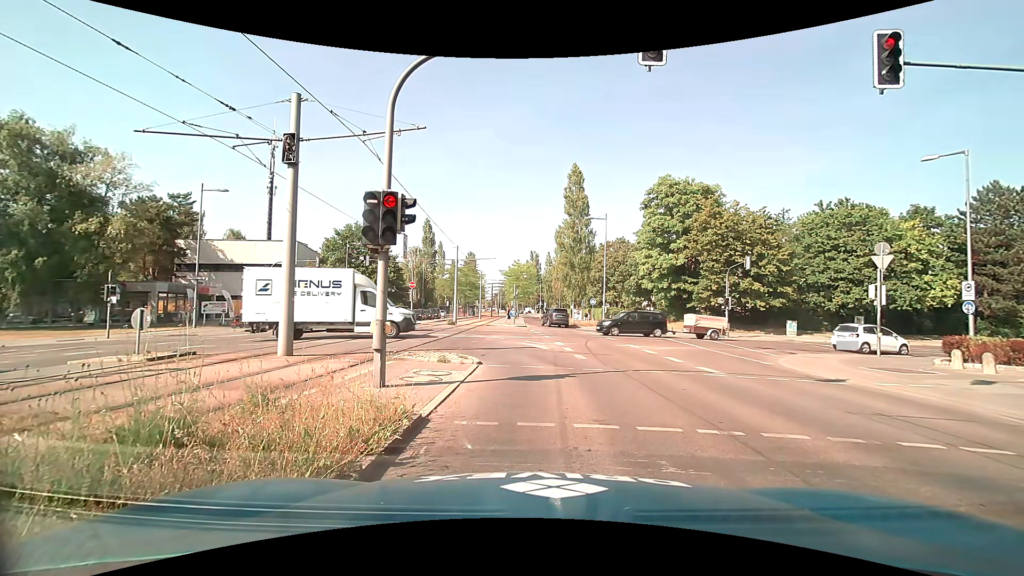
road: secondary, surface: asphalt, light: Day
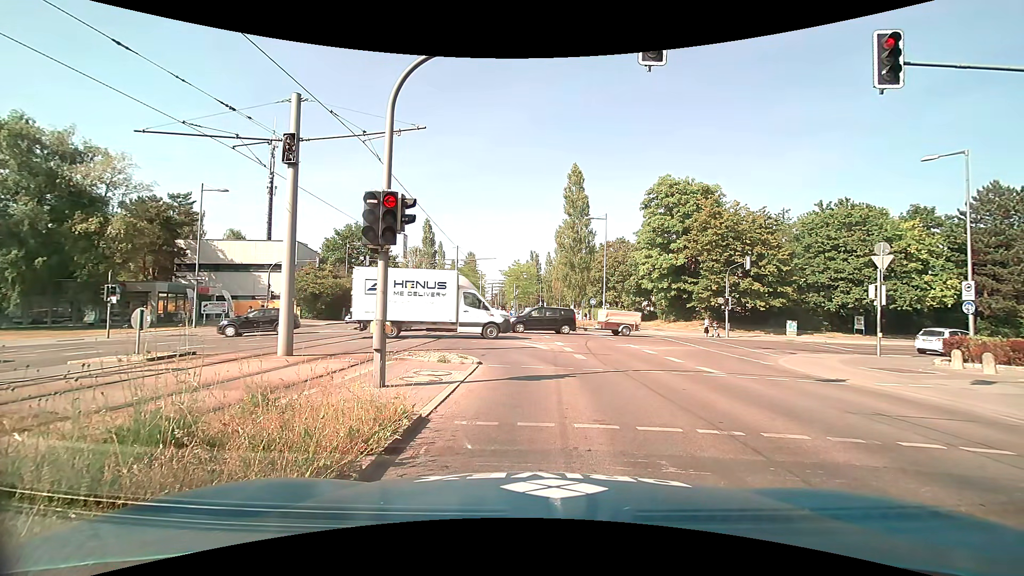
(0.0, 0.0) m; 0°
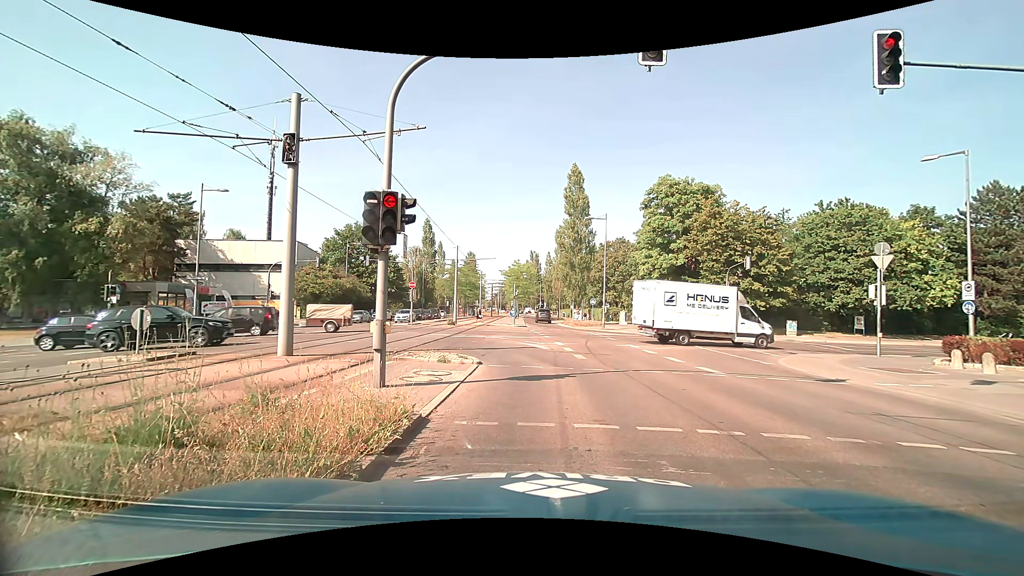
(0.0, 0.0) m; 0°
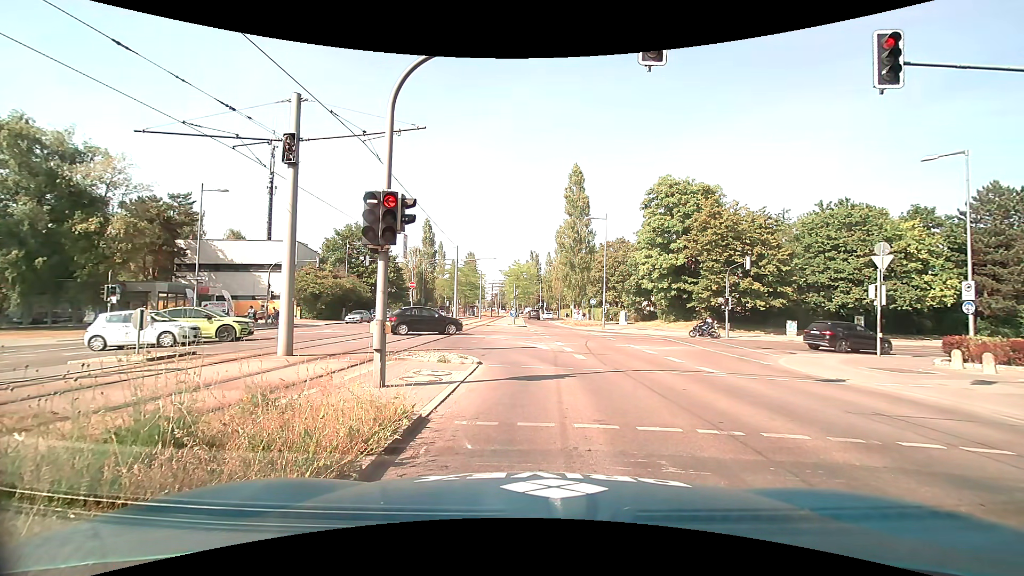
(0.0, 0.0) m; 0°
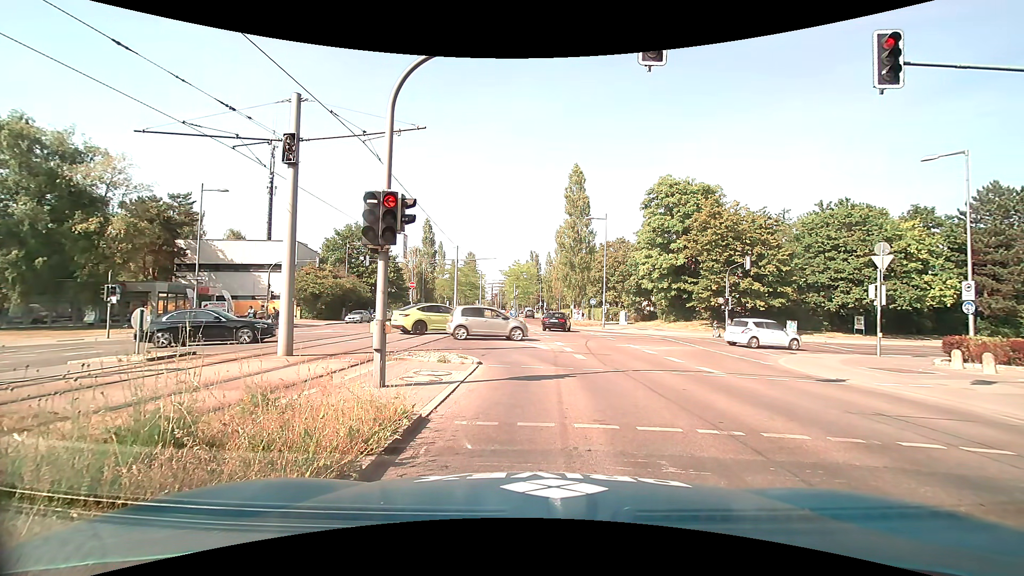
(0.0, 0.0) m; 0°
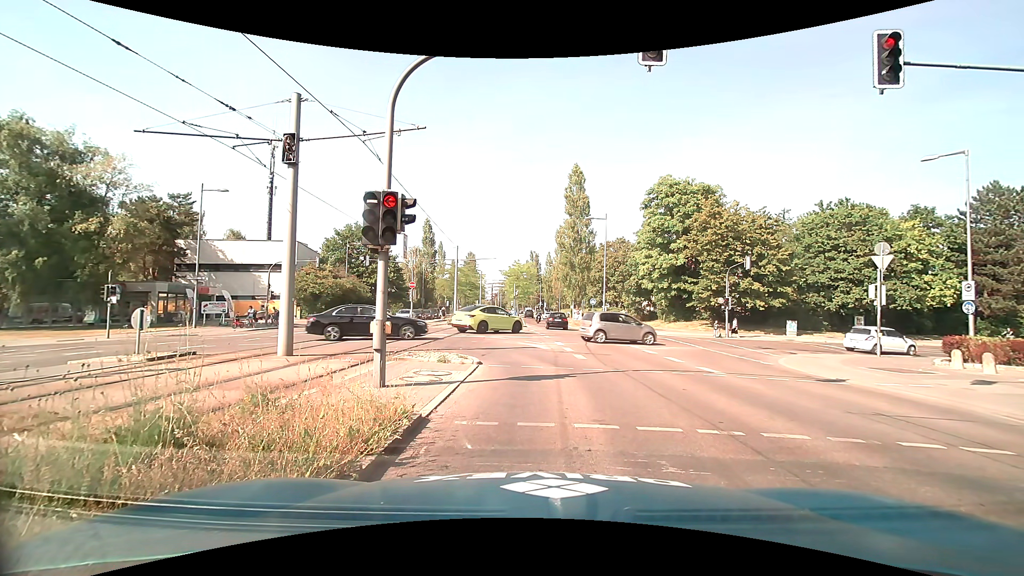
(0.0, 0.0) m; 0°
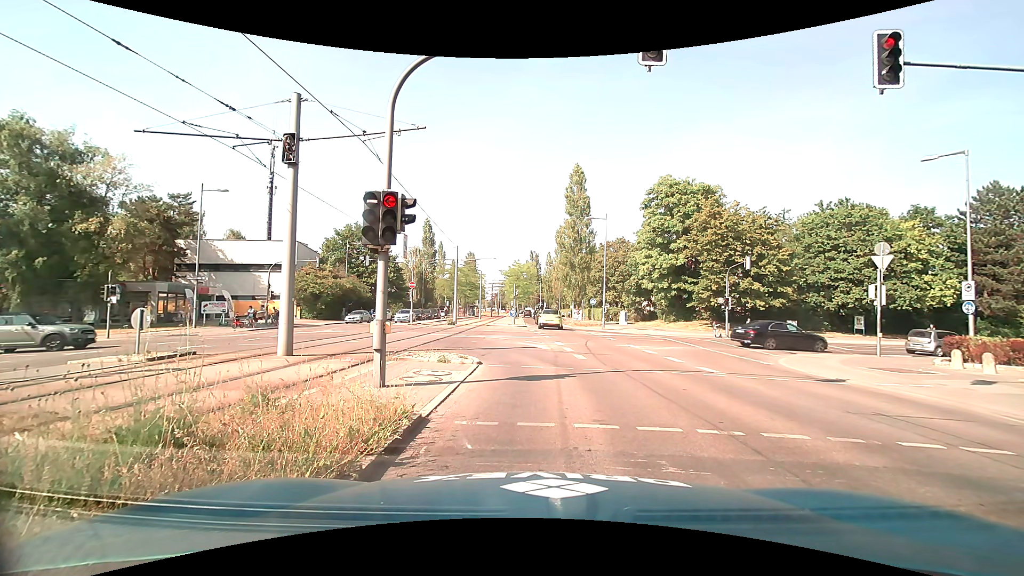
(0.0, 0.0) m; 0°
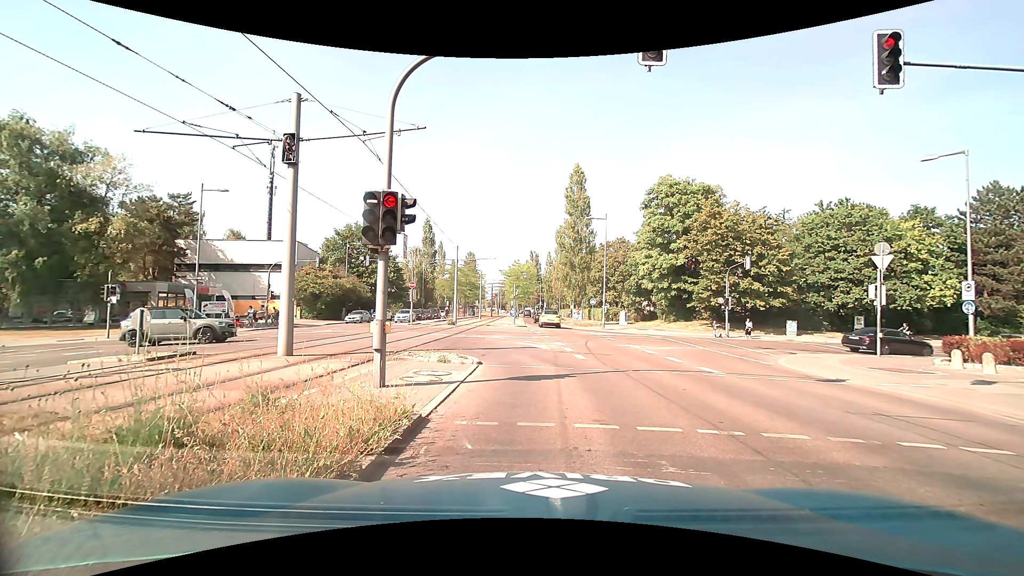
(0.0, 0.0) m; 0°
